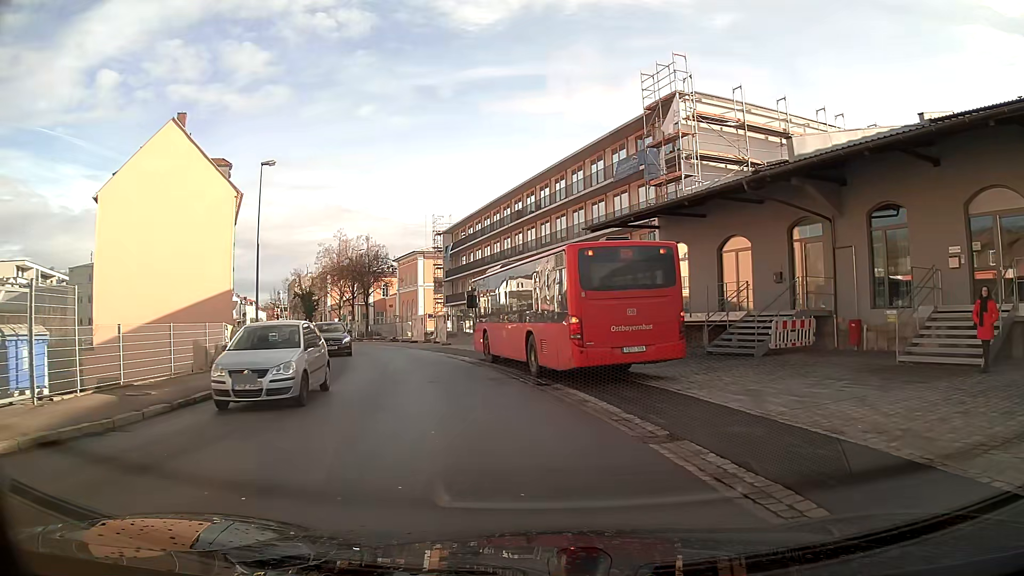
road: residential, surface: asphalt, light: Day
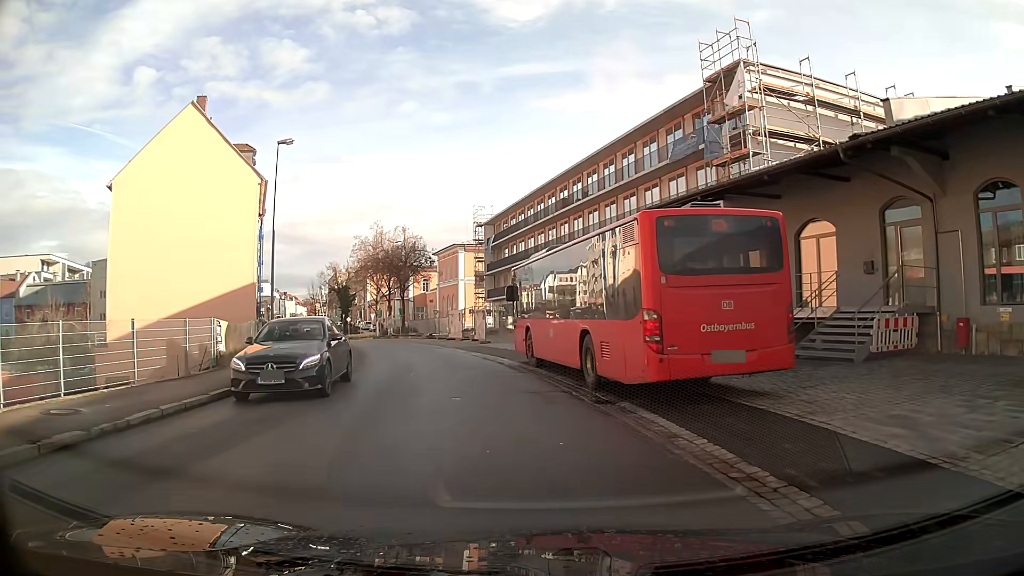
(-0.2, +3.7) m; -5°
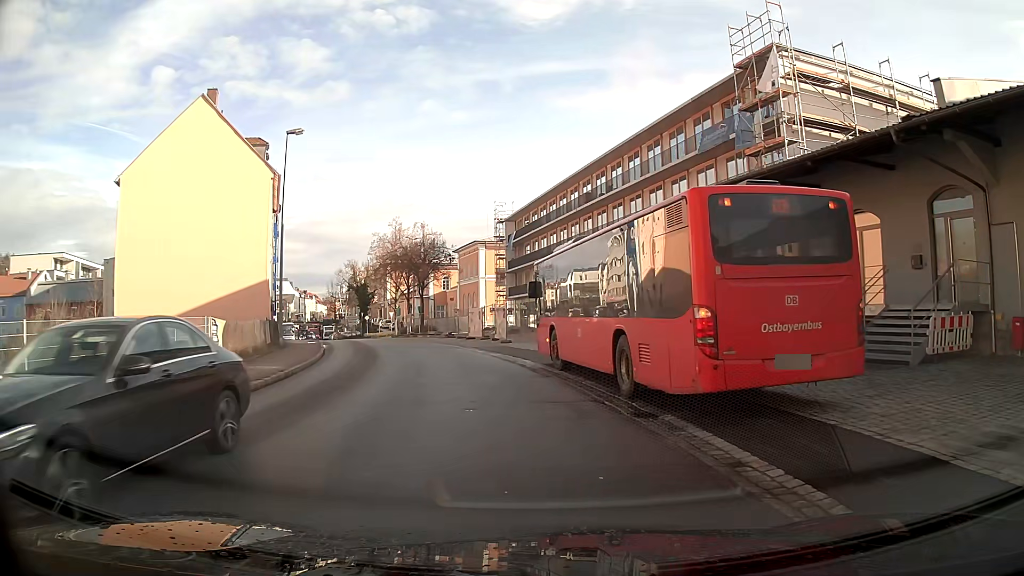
(0.0, +1.6) m; -2°
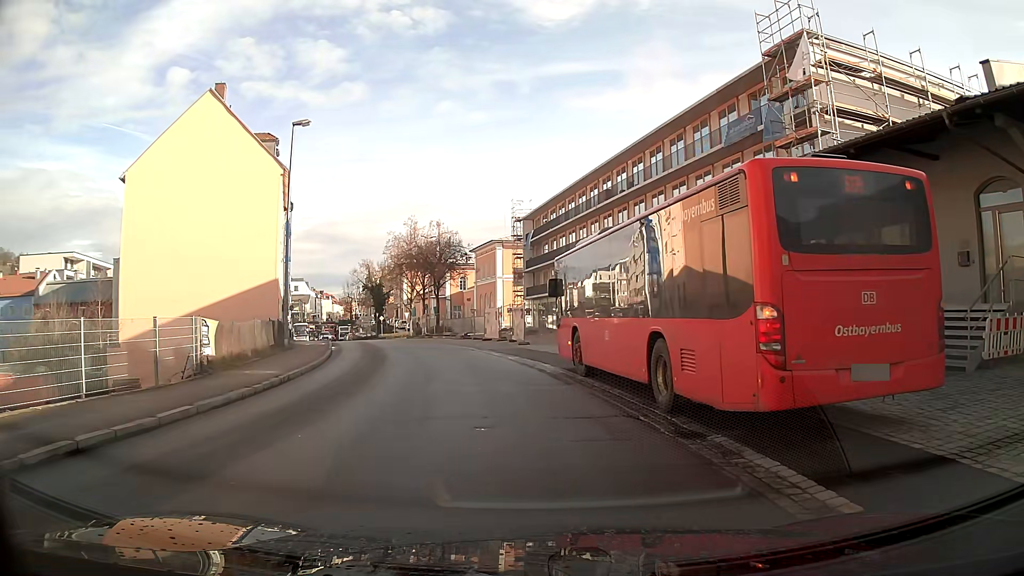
(0.0, +1.6) m; -2°
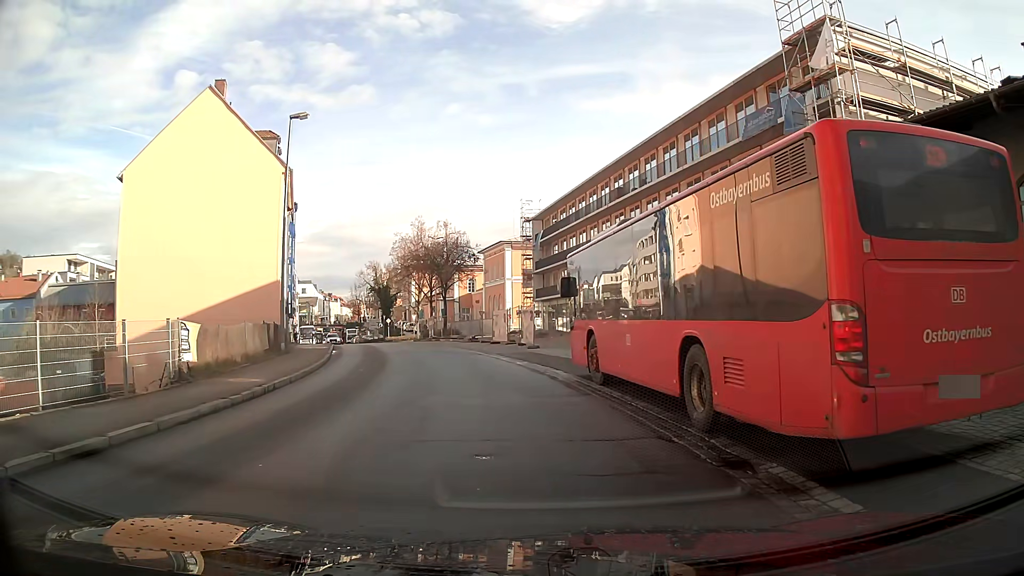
(0.0, +1.5) m; -1°
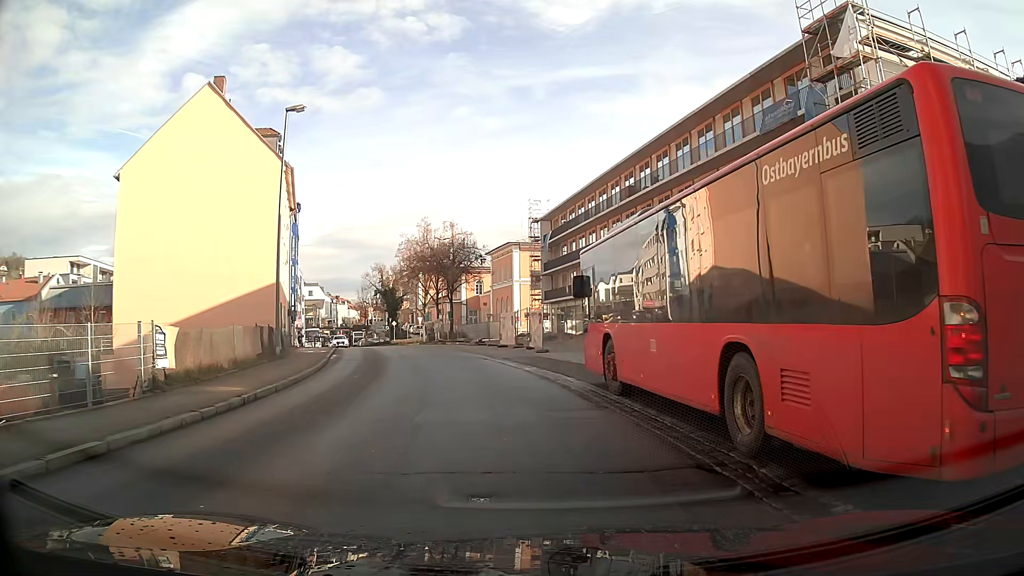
(0.0, +1.4) m; -1°
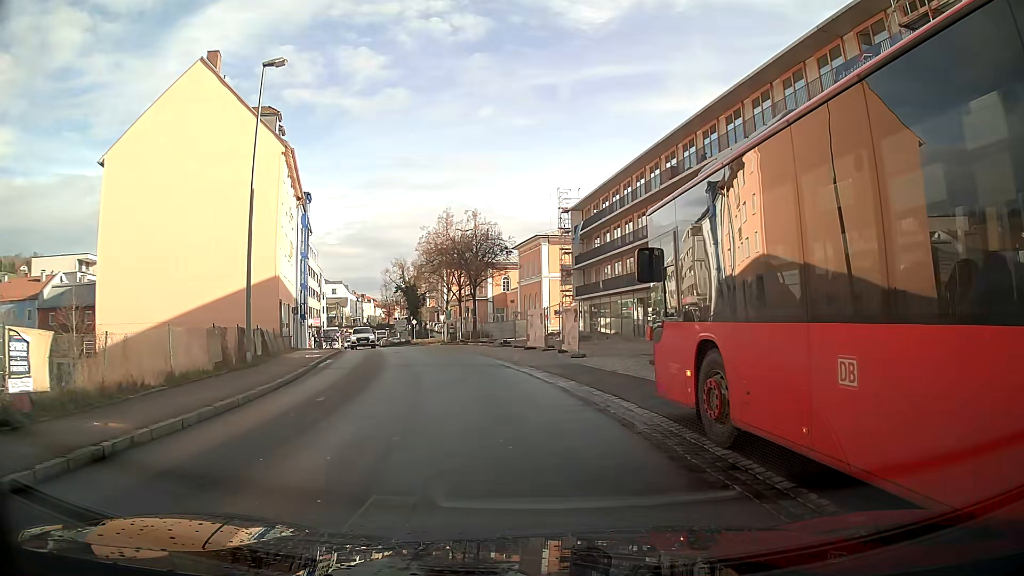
(-0.1, +5.2) m; -2°
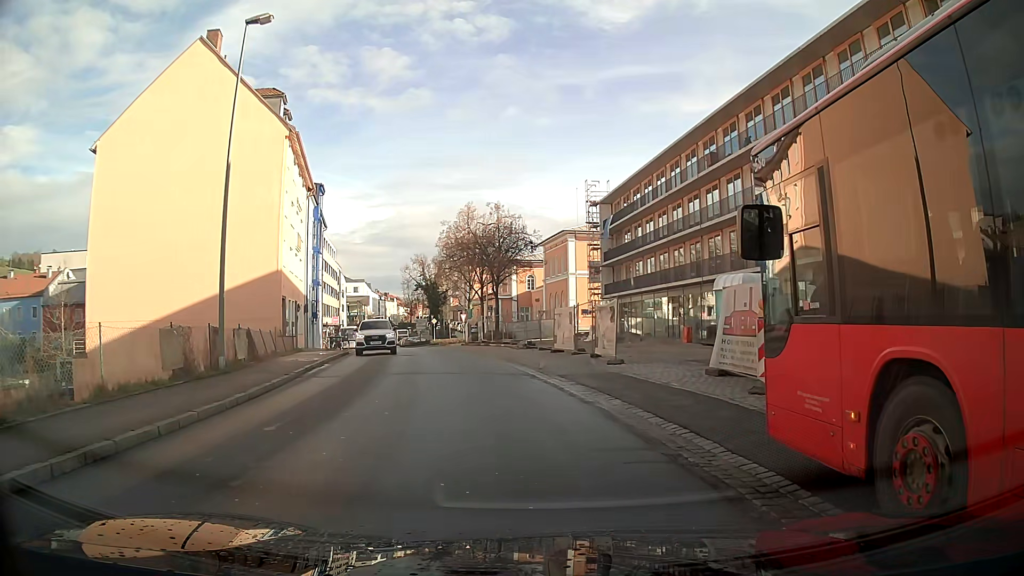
(0.0, +3.6) m; -2°
(0, +10) (-2, +20) (-4, +30) (-6, +40) (-8, +49) (-11, +59) (-13, +69) (-11, +78) (-7, +87) (-8, +97) m
